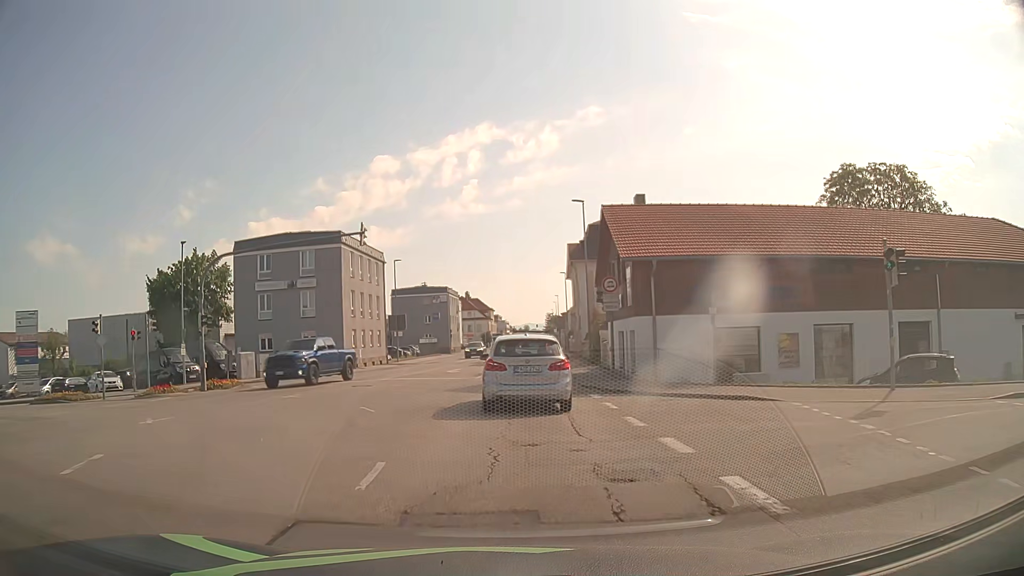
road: tertiary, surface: asphalt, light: Day
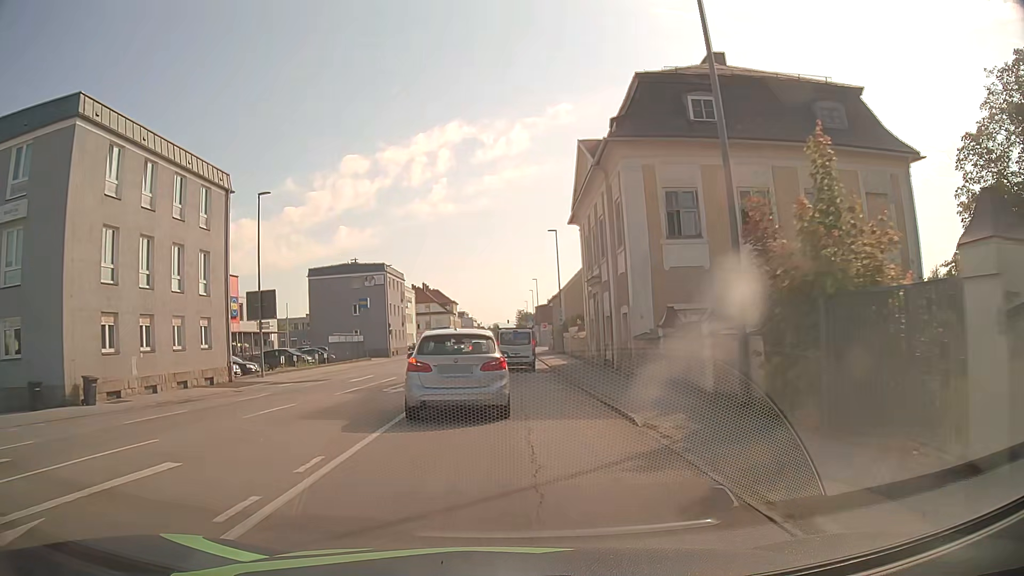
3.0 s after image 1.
(+0.6, +31.5) m; +2°
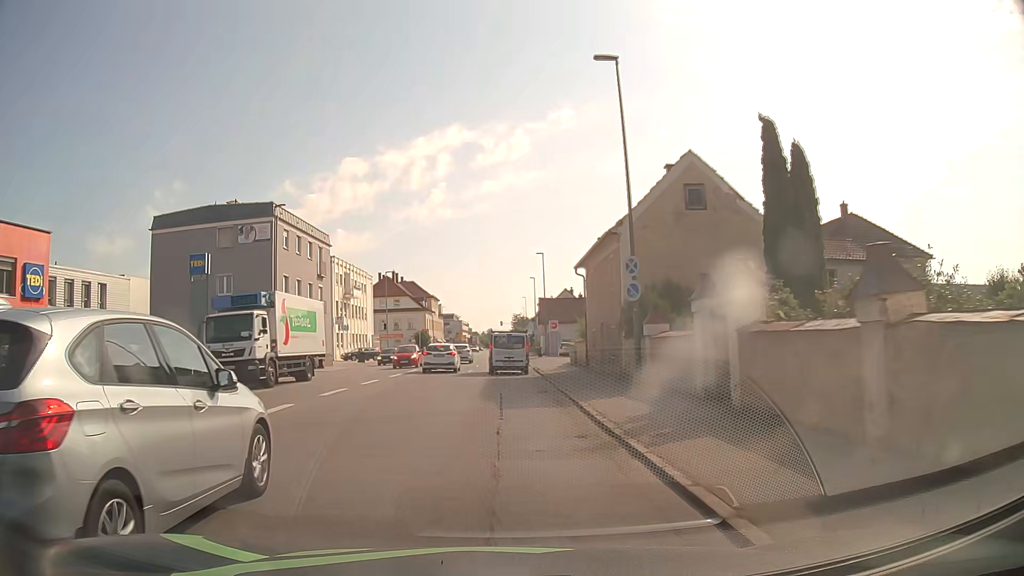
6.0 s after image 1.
(+0.6, +35.5) m; +1°
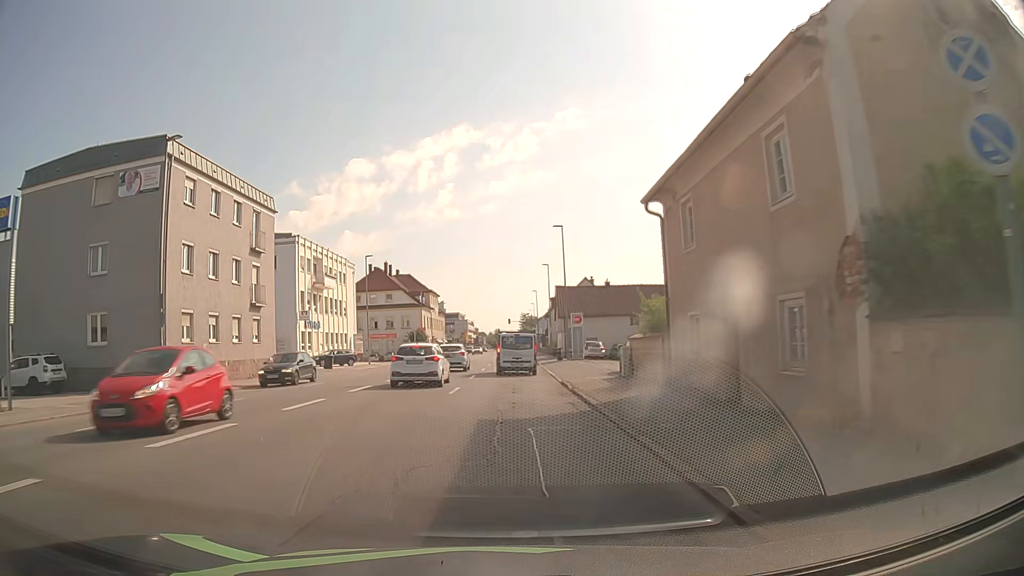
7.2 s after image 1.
(-0.1, +15.5) m; -1°
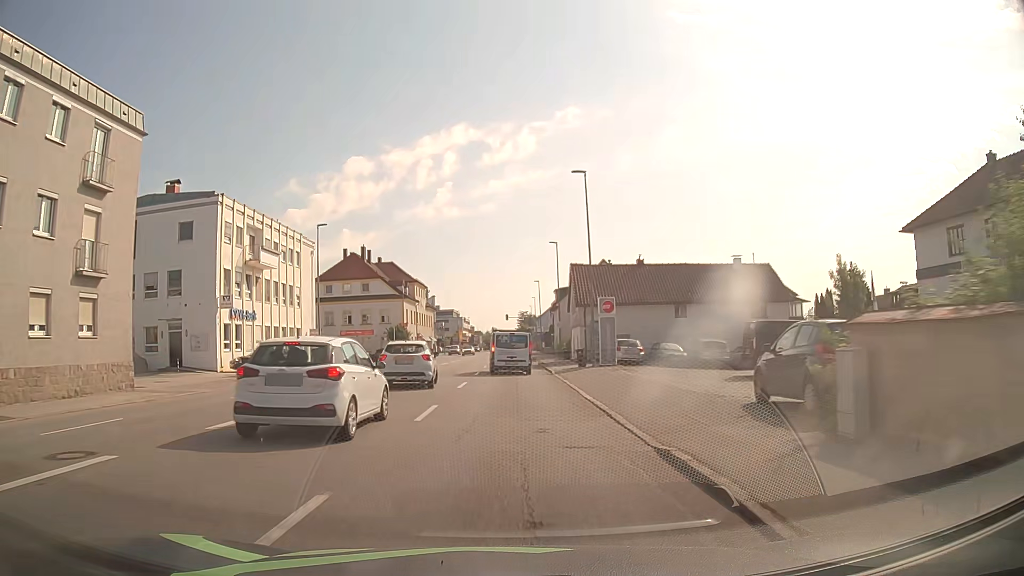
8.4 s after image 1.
(0.0, +16.4) m; 0°
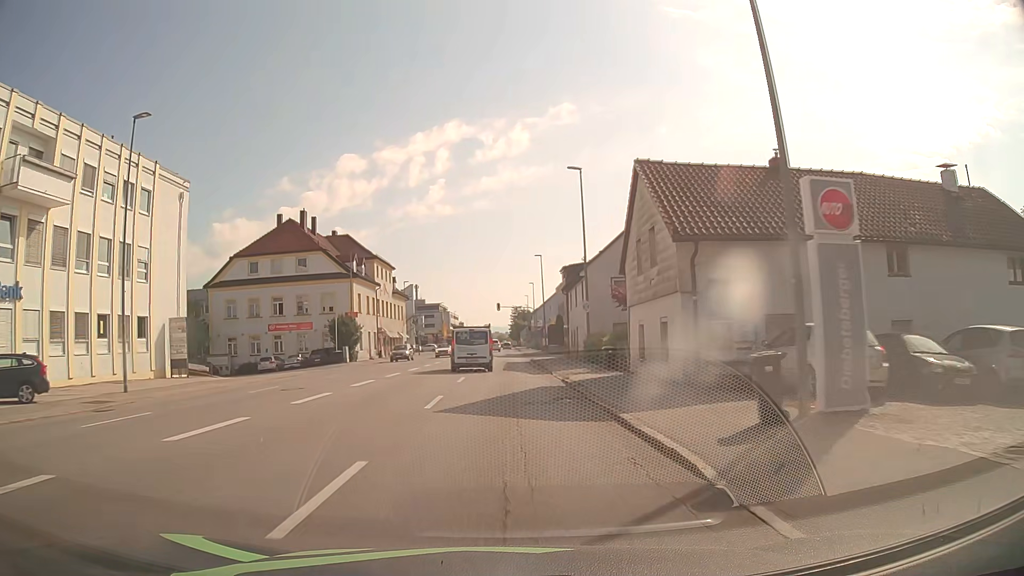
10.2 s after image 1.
(+0.1, +25.5) m; +1°
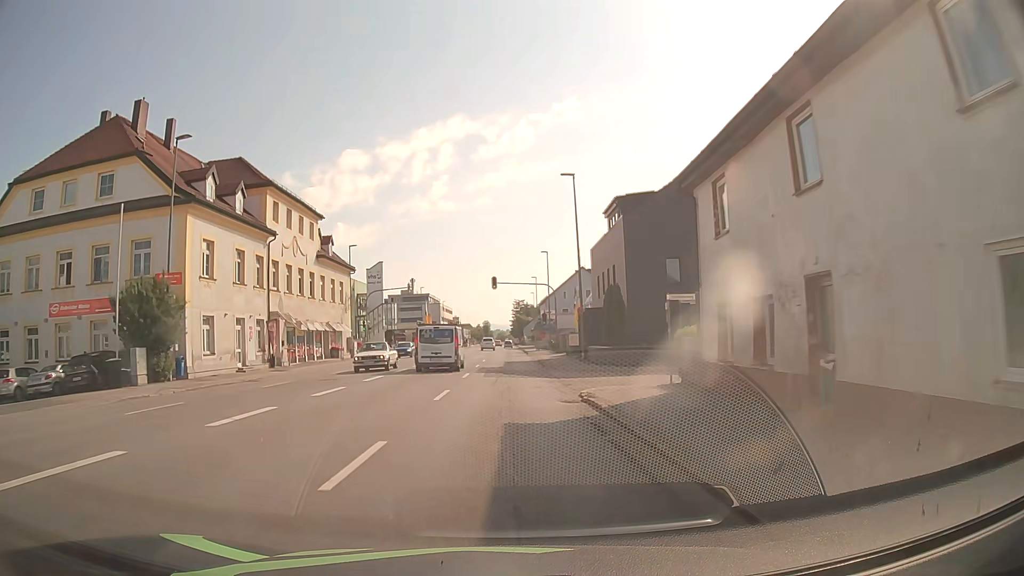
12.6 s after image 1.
(-0.1, +34.5) m; 0°
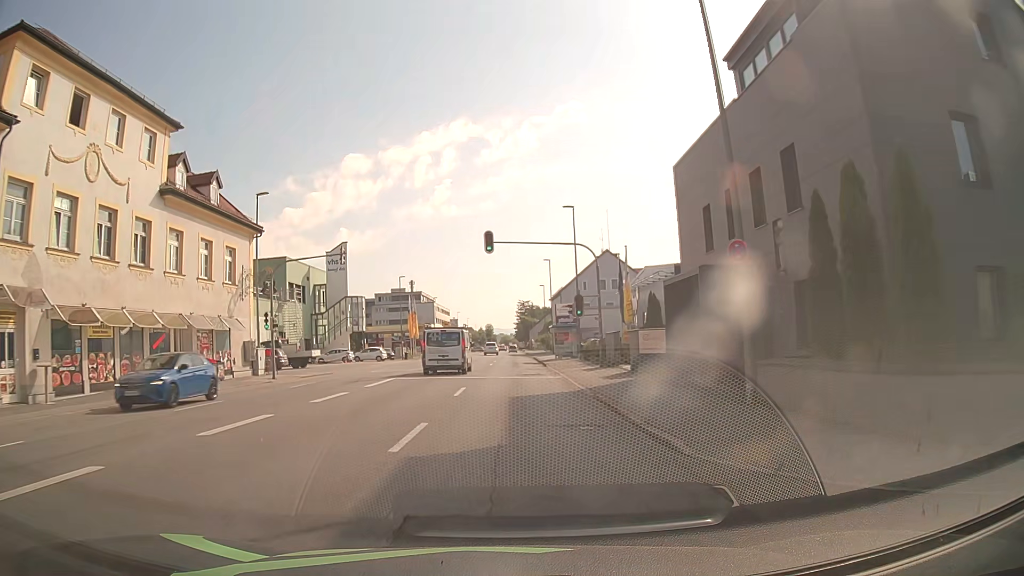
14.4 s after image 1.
(-0.1, +24.7) m; 0°
(0, +10) (0, +20) (-1, +30) (-1, +40) (-1, +50) (-2, +60) (-2, +70) (-2, +80) (-2, +90) (-2, +100) m
